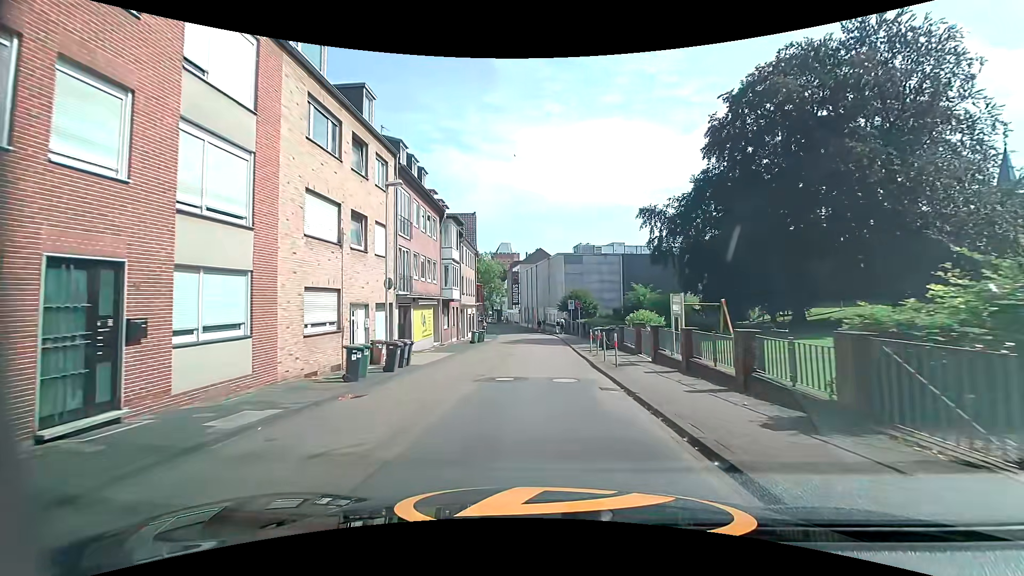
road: unclassified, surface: asphalt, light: Day
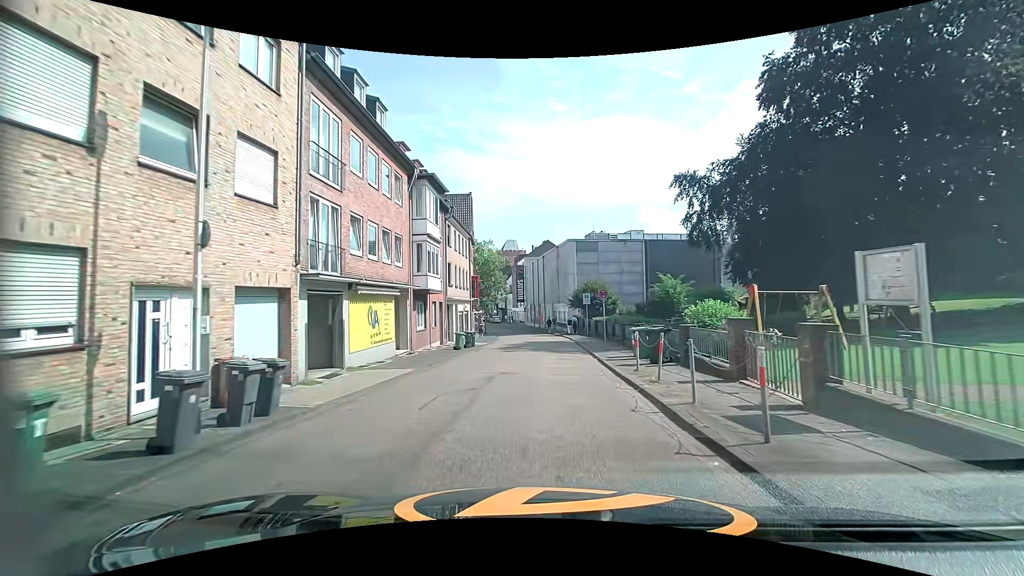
(-0.1, +9.5) m; -1°
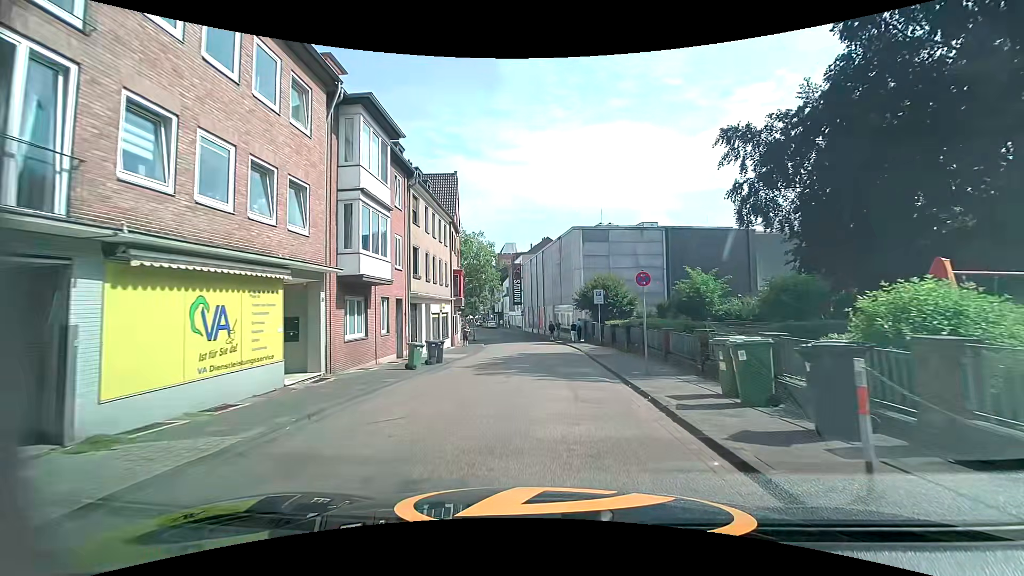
(+0.1, +9.2) m; 0°
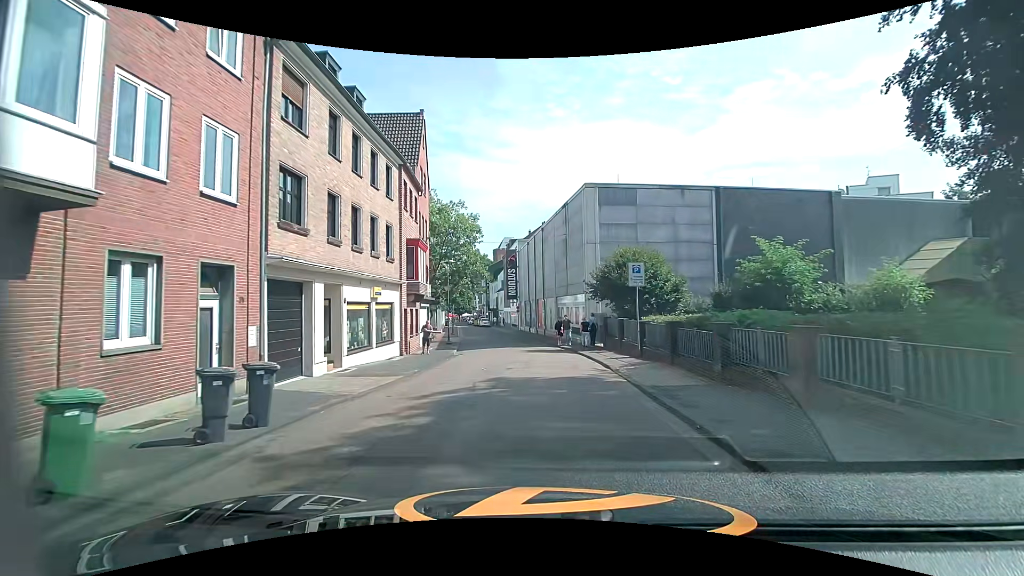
(0.0, +12.8) m; -1°
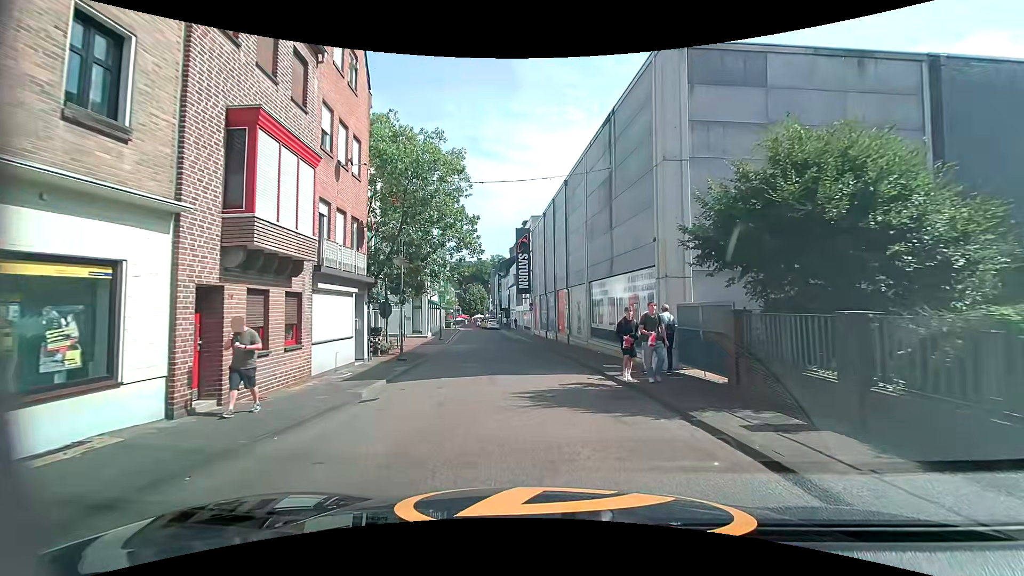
(-0.1, +15.5) m; -1°
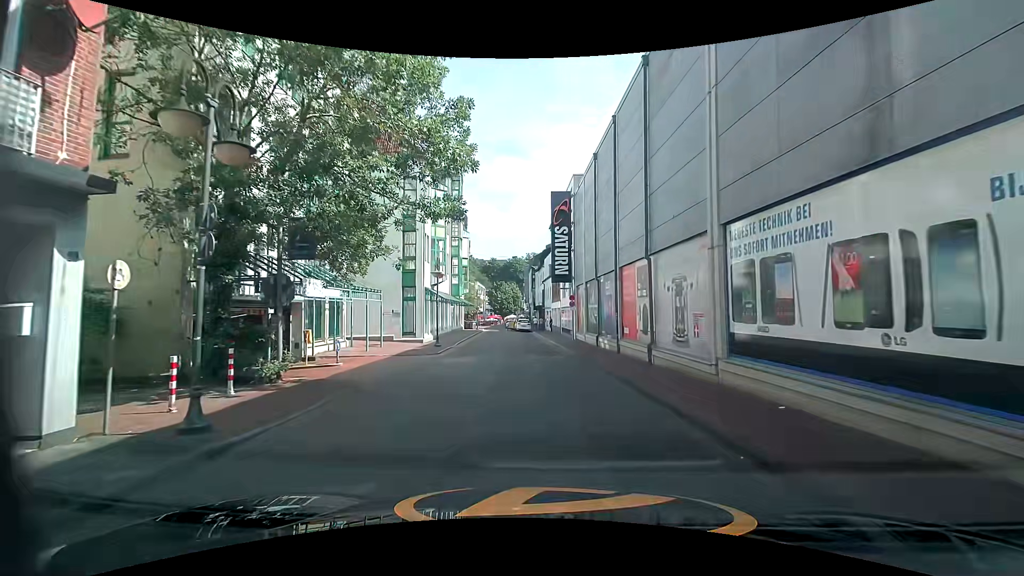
(-0.6, +13.9) m; -6°
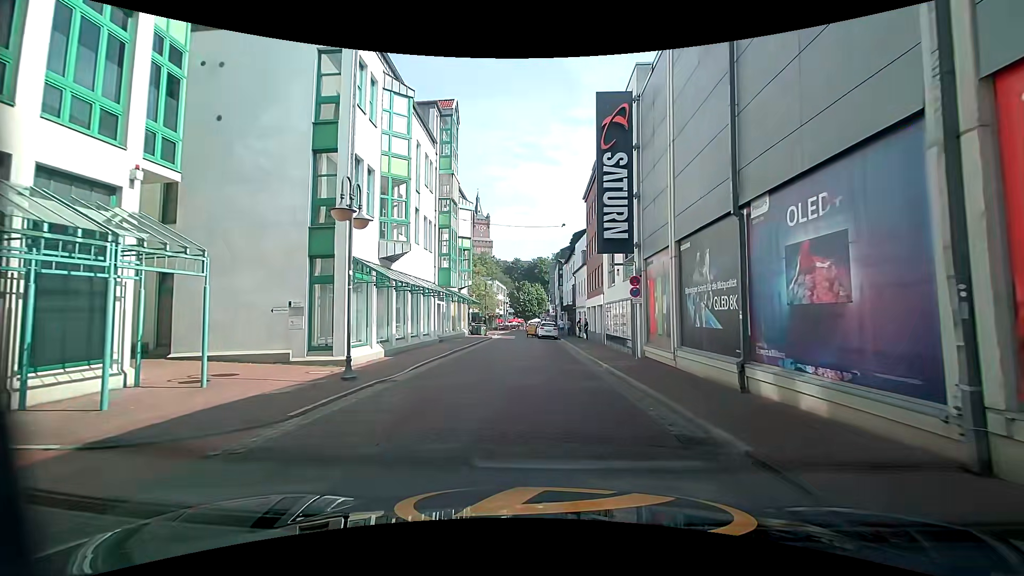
(0.0, +15.7) m; -1°
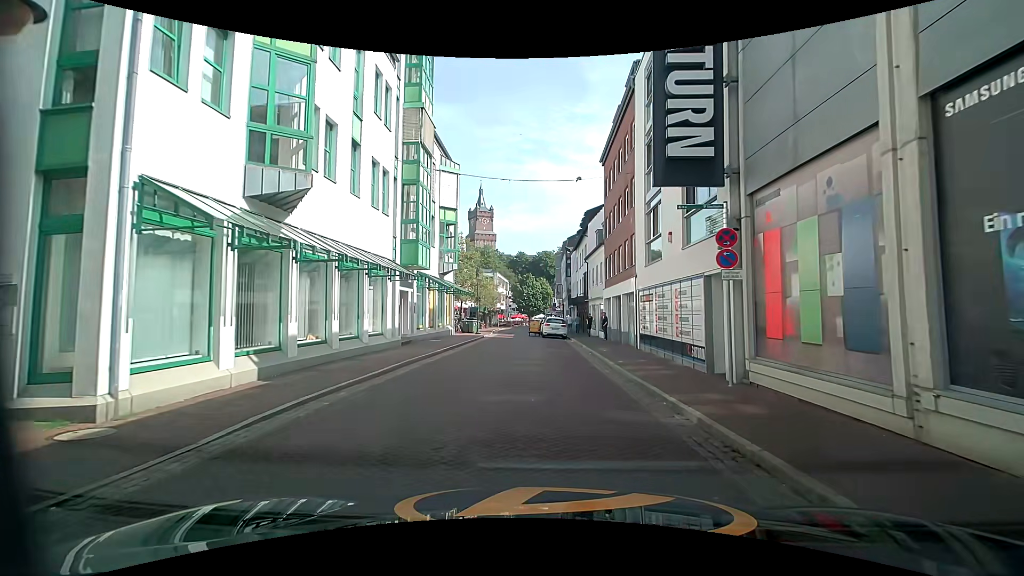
(-0.2, +9.1) m; -1°
